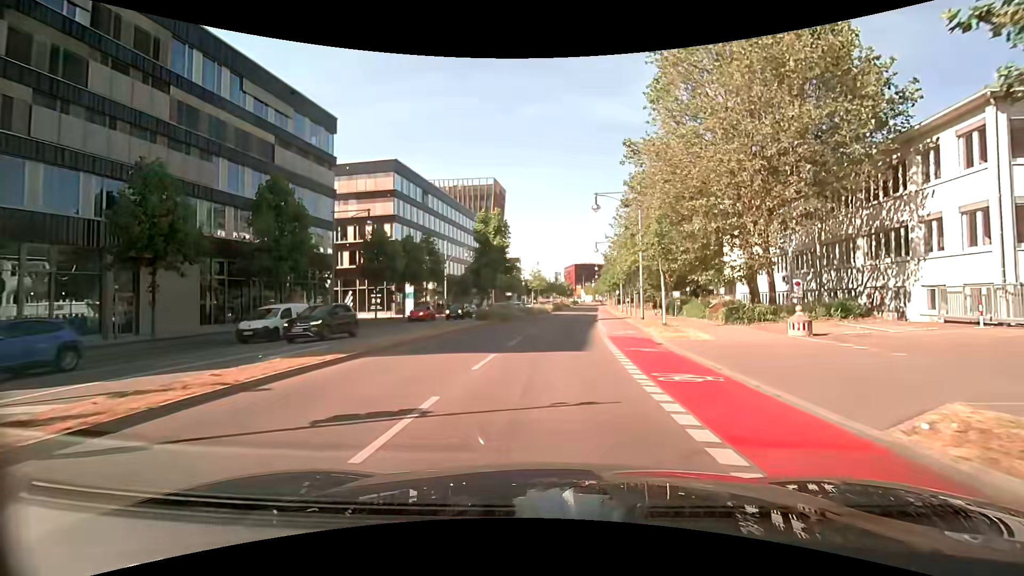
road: primary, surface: asphalt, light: Day
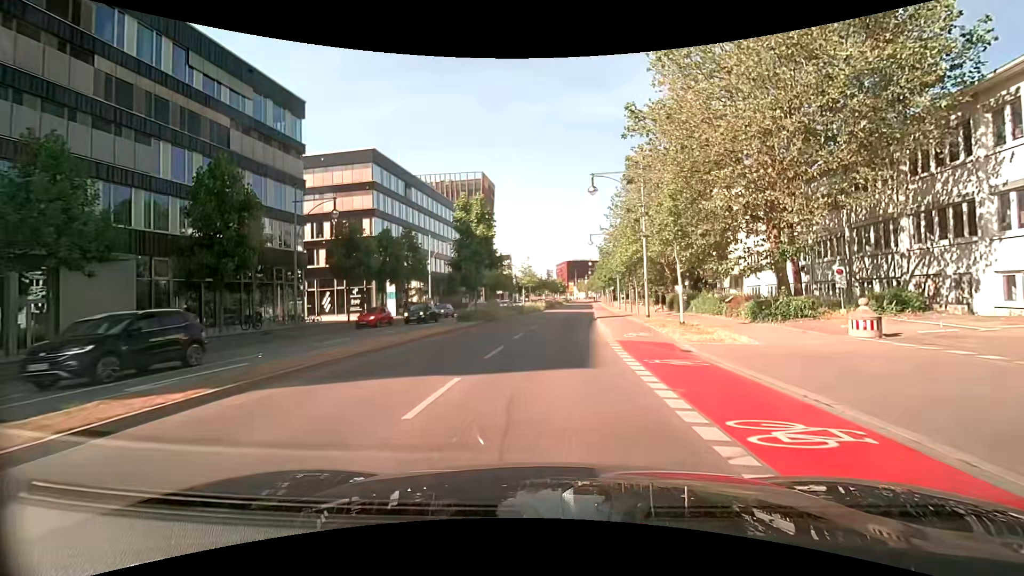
(0.0, +4.5) m; 0°
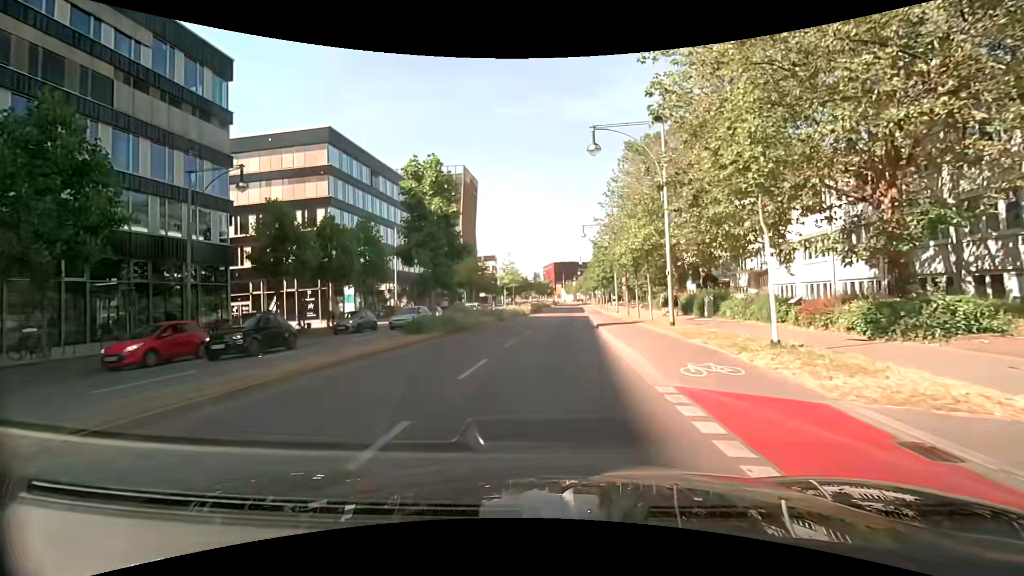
(+0.1, +8.9) m; +2°
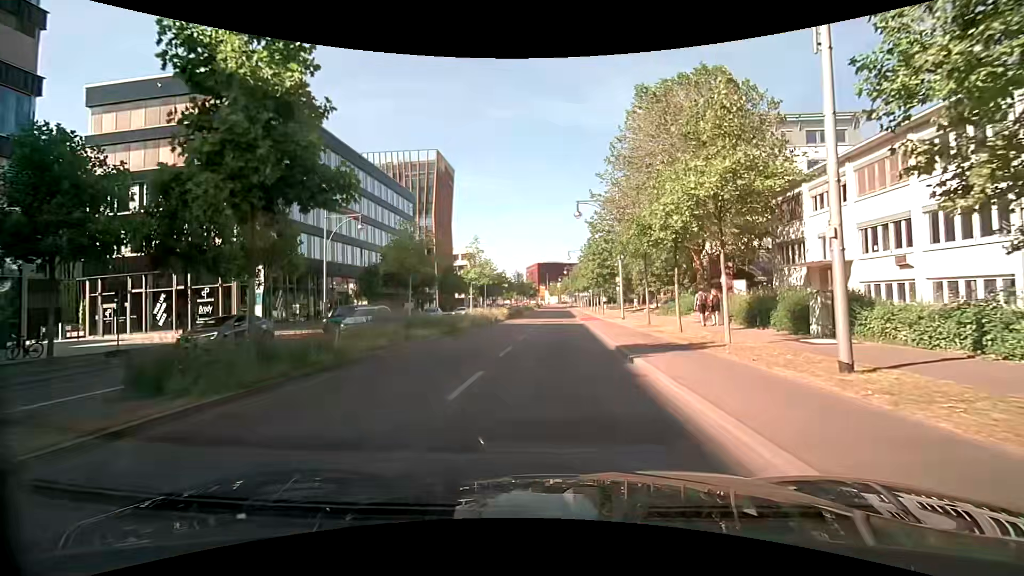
(0.0, +13.6) m; 0°
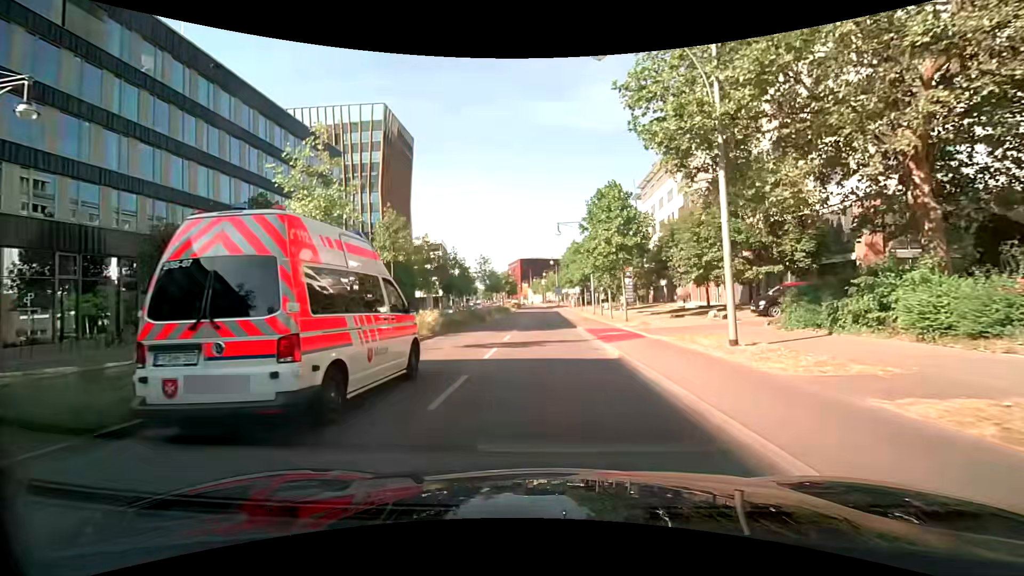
(+0.8, +24.7) m; +3°
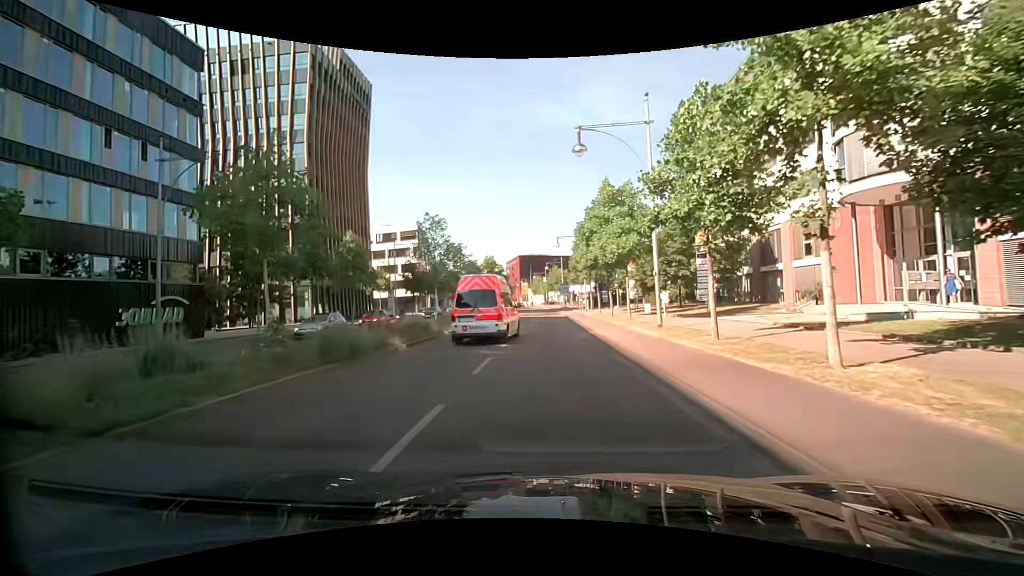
(-0.2, +26.8) m; -1°
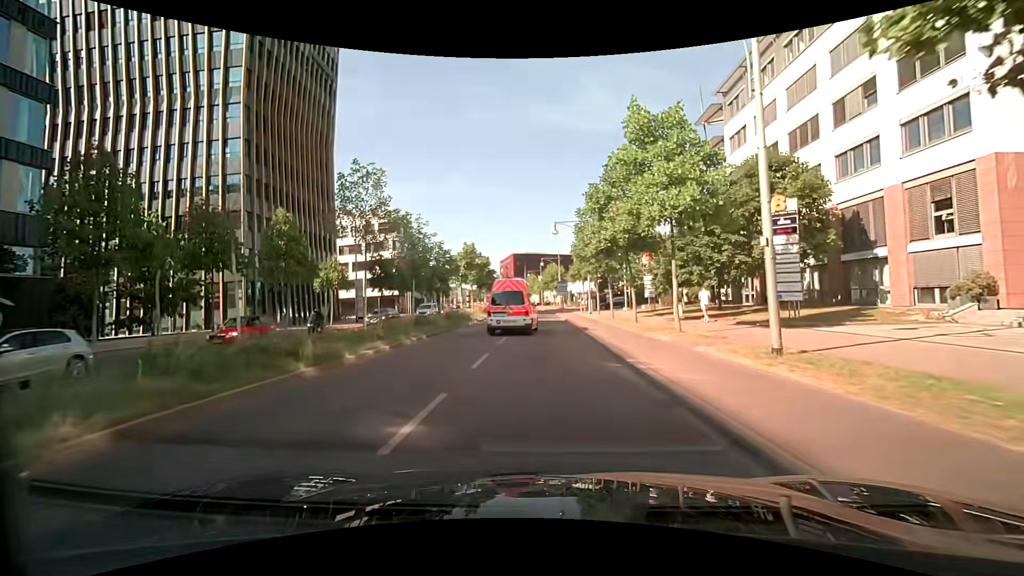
(+0.1, +11.2) m; +1°
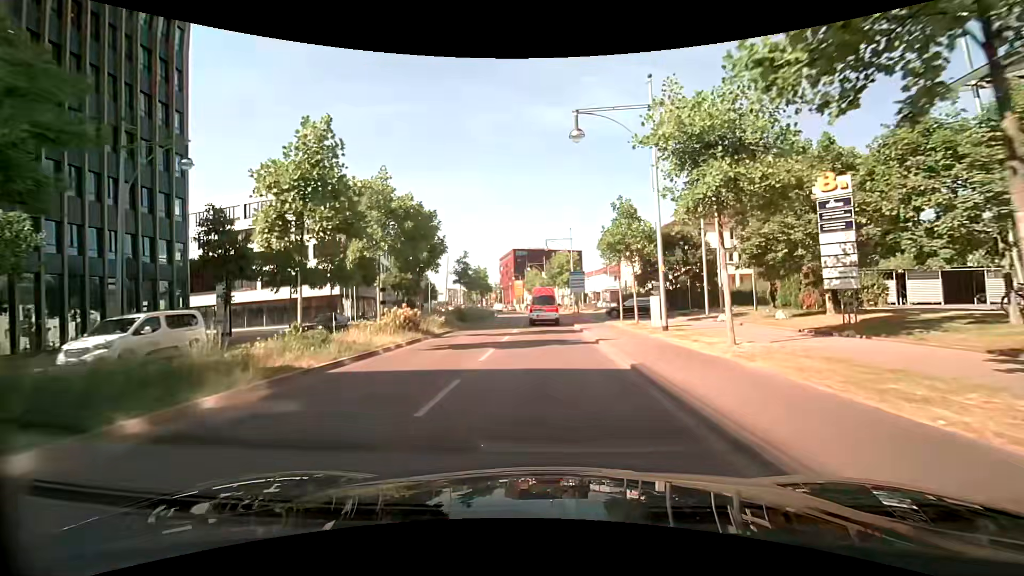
(-0.2, +28.6) m; -1°
